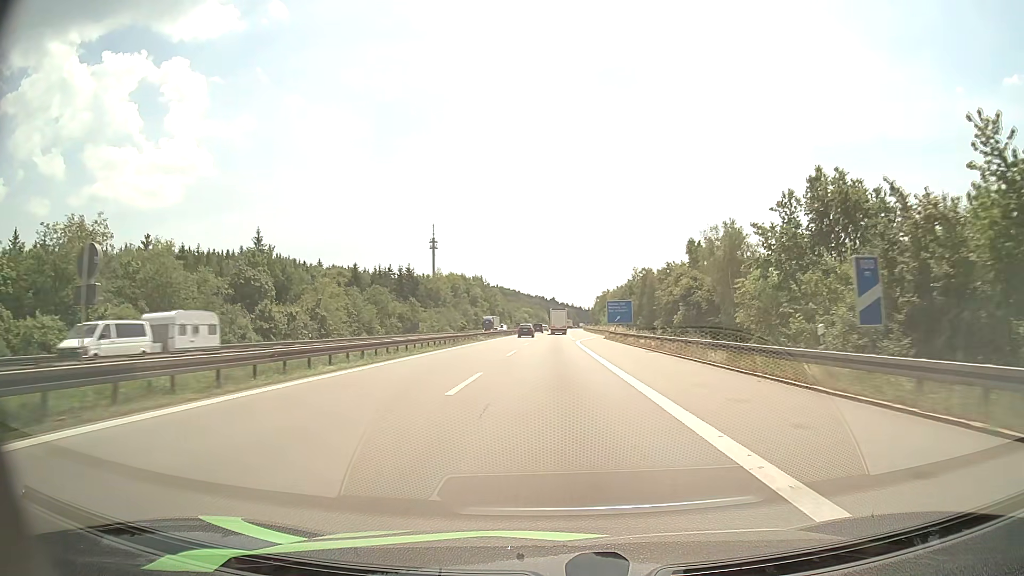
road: motorway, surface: asphalt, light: Day
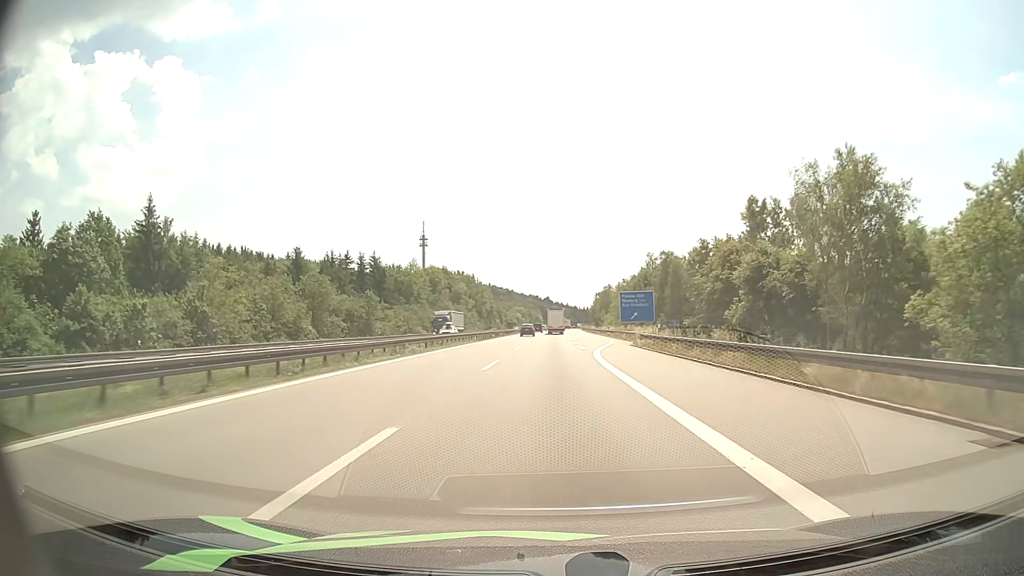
(+0.1, +28.3) m; 0°
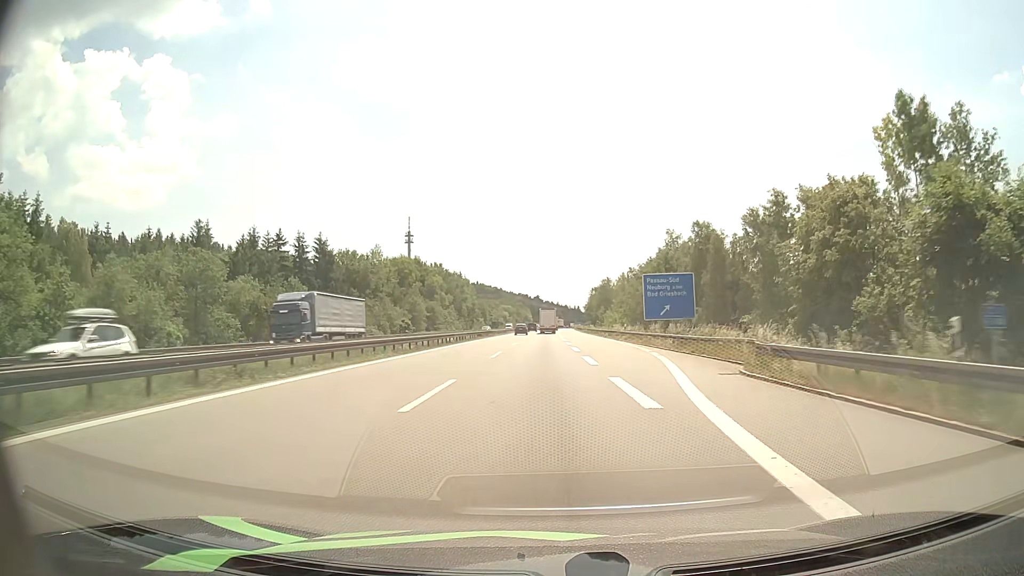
(+0.2, +28.1) m; +1°
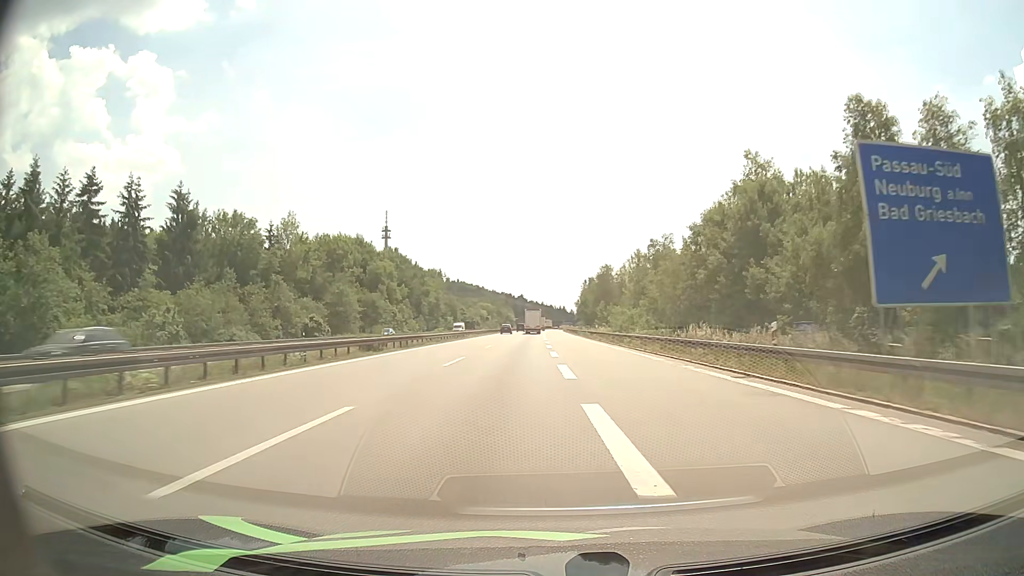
(+0.5, +41.6) m; +1°
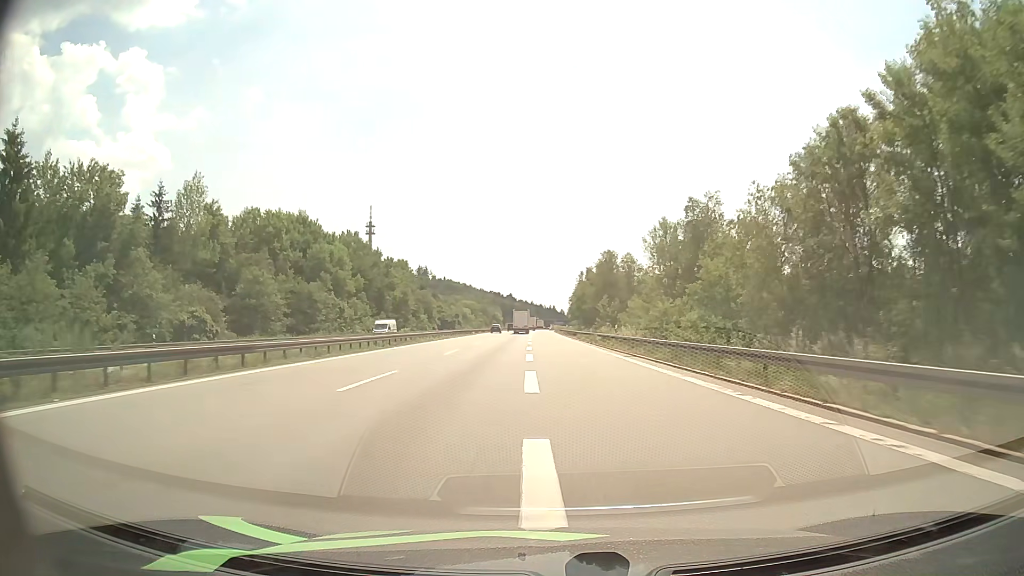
(+0.3, +27.3) m; +1°
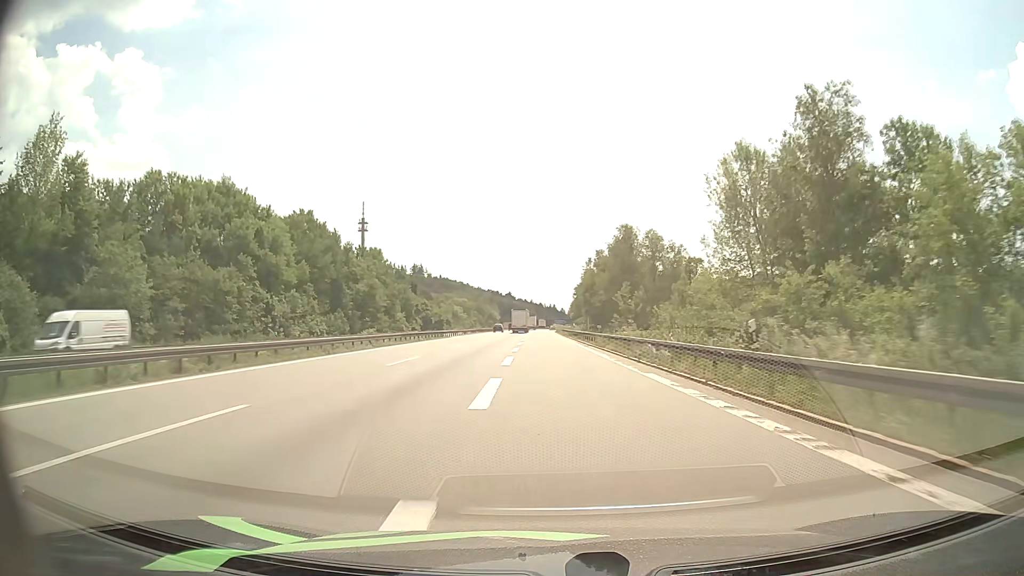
(+0.1, +26.8) m; 0°
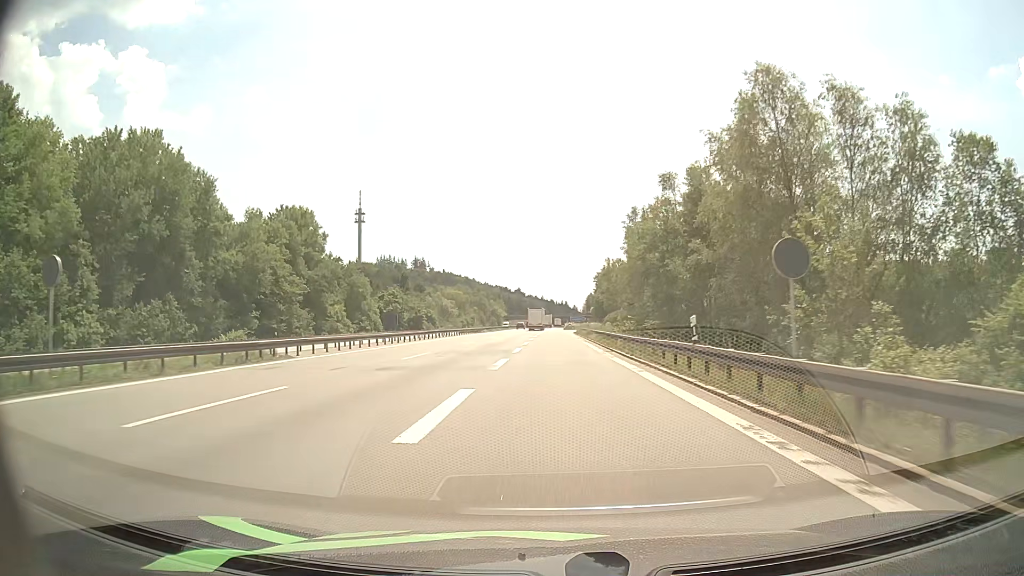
(-0.6, +50.6) m; -1°
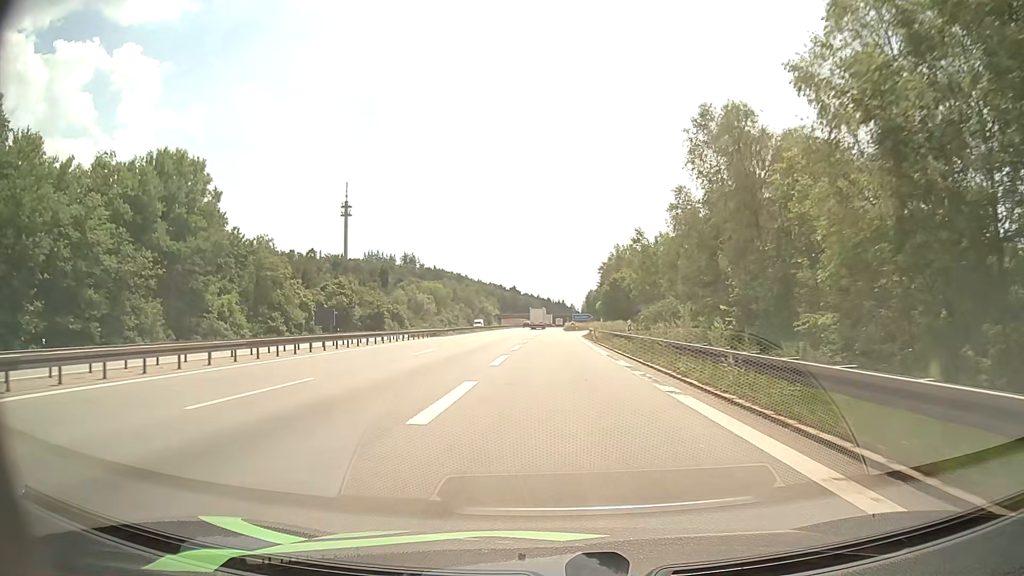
(+0.1, +33.6) m; 0°
(0, +10) (0, +20) (0, +30) (0, +40) (0, +50) (0, +60) (+1, +70) (+2, +80) (+4, +90) (+7, +99) m
